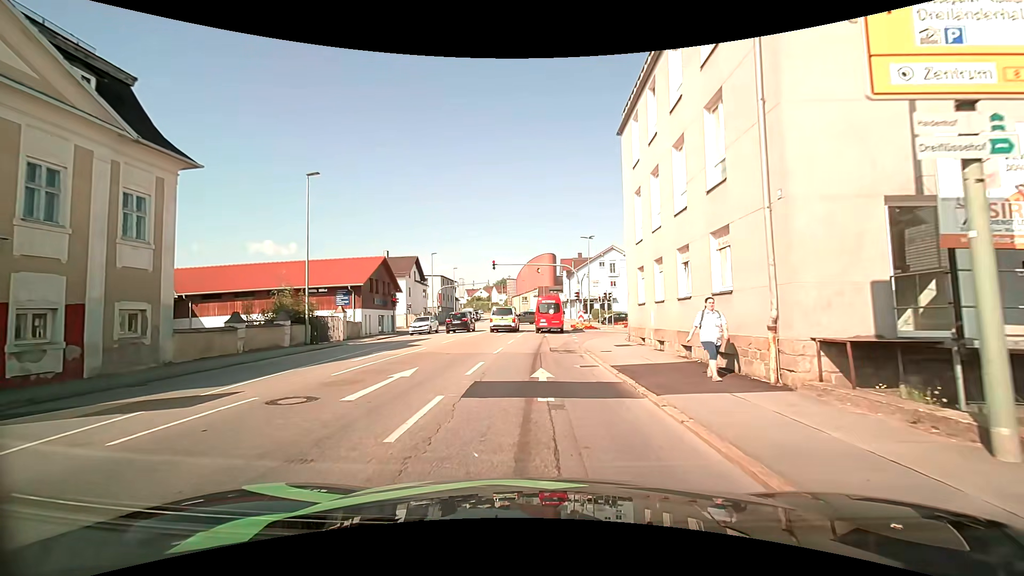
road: tertiary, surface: asphalt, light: Day
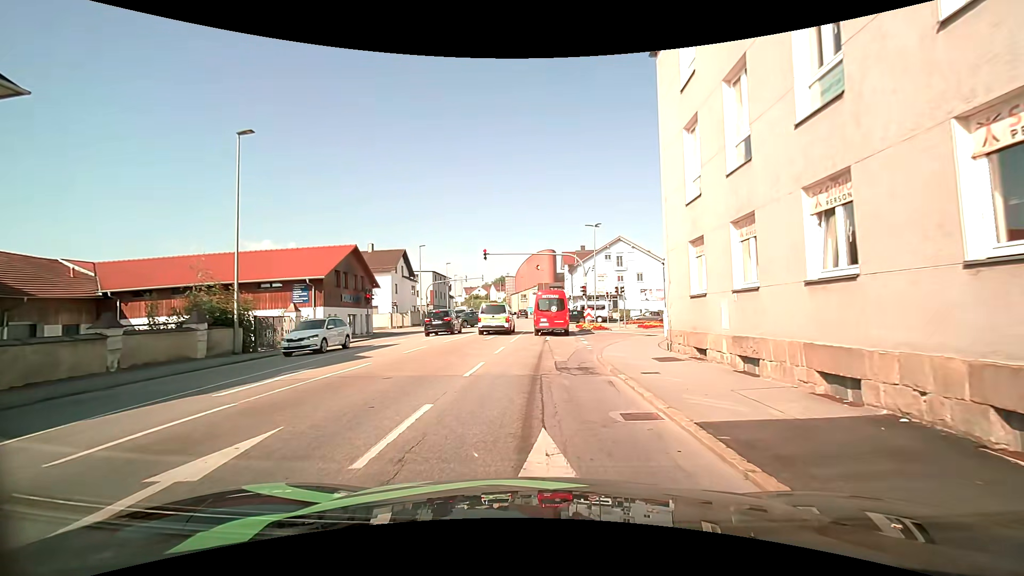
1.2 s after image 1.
(0.0, +6.7) m; -1°
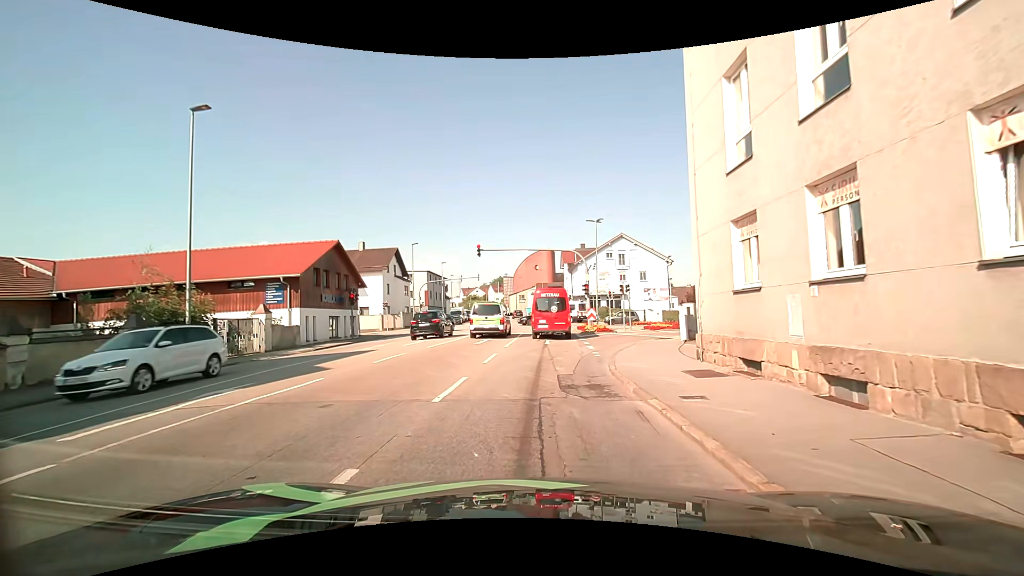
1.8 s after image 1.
(0.0, +2.9) m; +2°
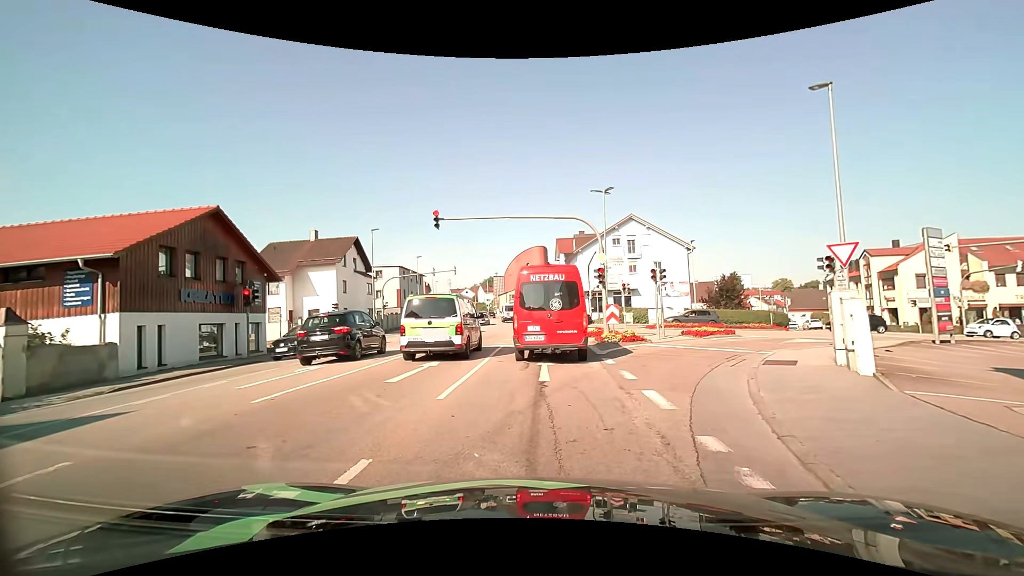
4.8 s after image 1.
(-0.1, +11.8) m; -2°
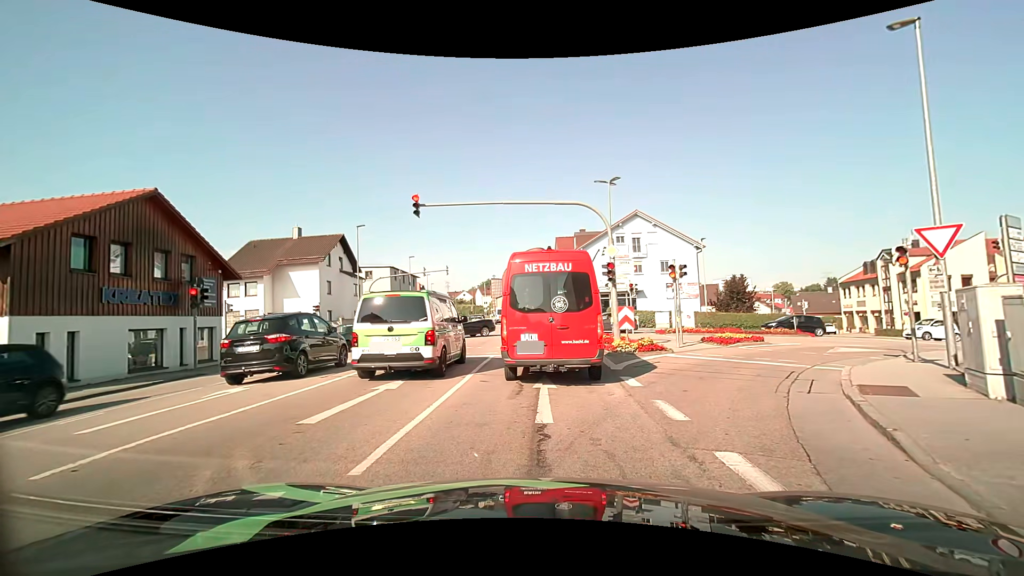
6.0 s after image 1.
(+0.1, +3.5) m; +1°
